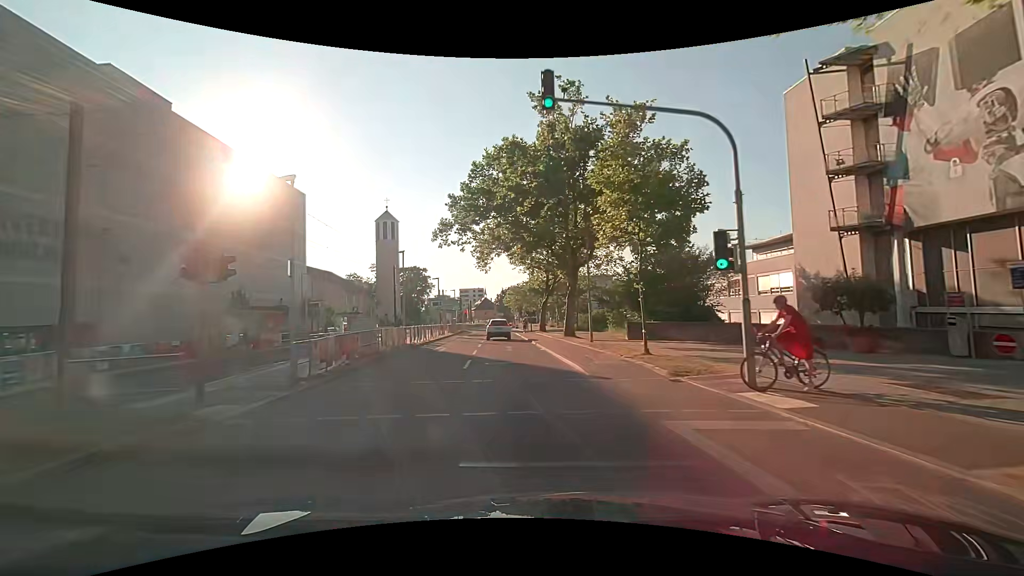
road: secondary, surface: asphalt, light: Day
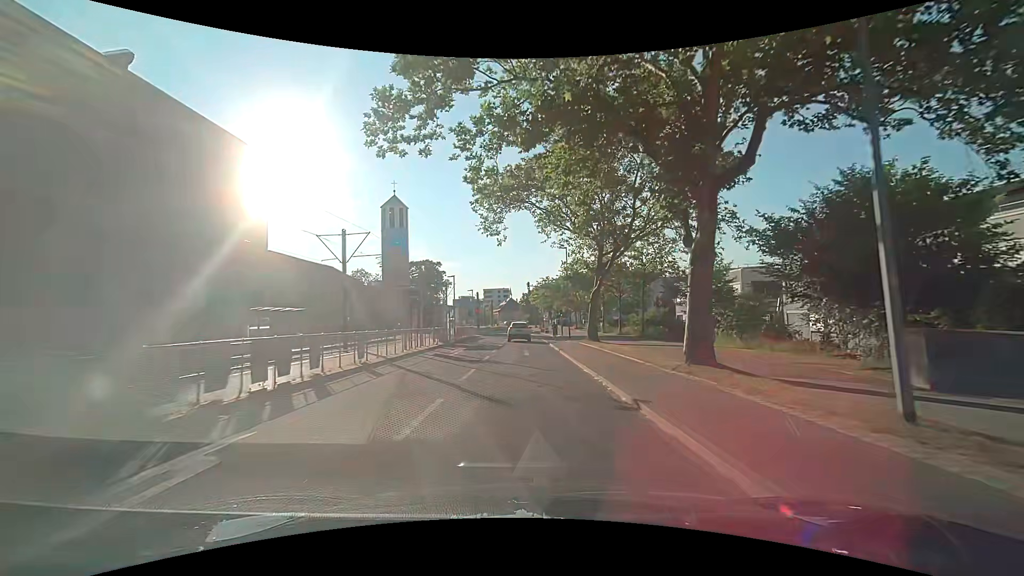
(-0.8, +21.2) m; -3°
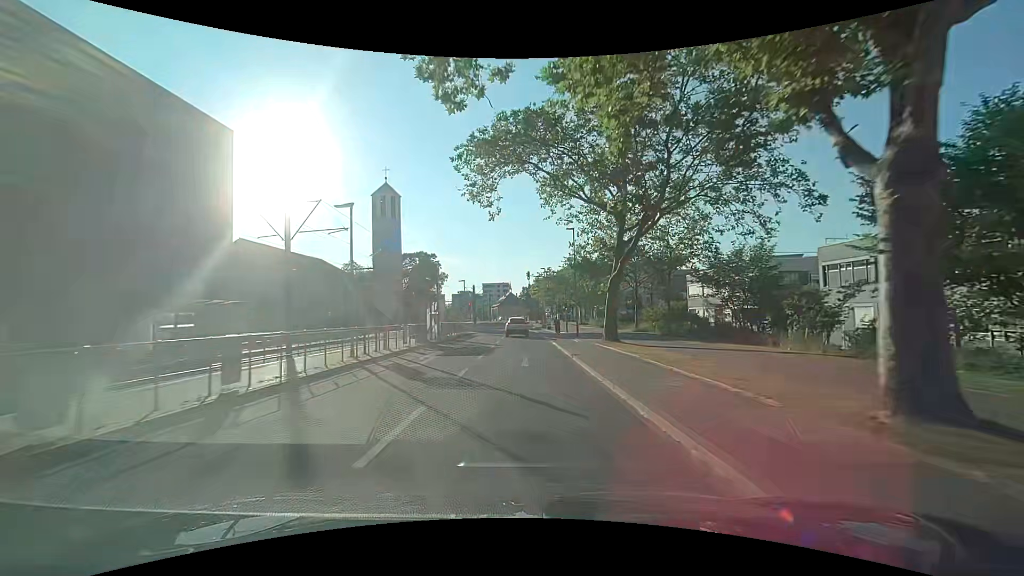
(-0.1, +7.1) m; -1°
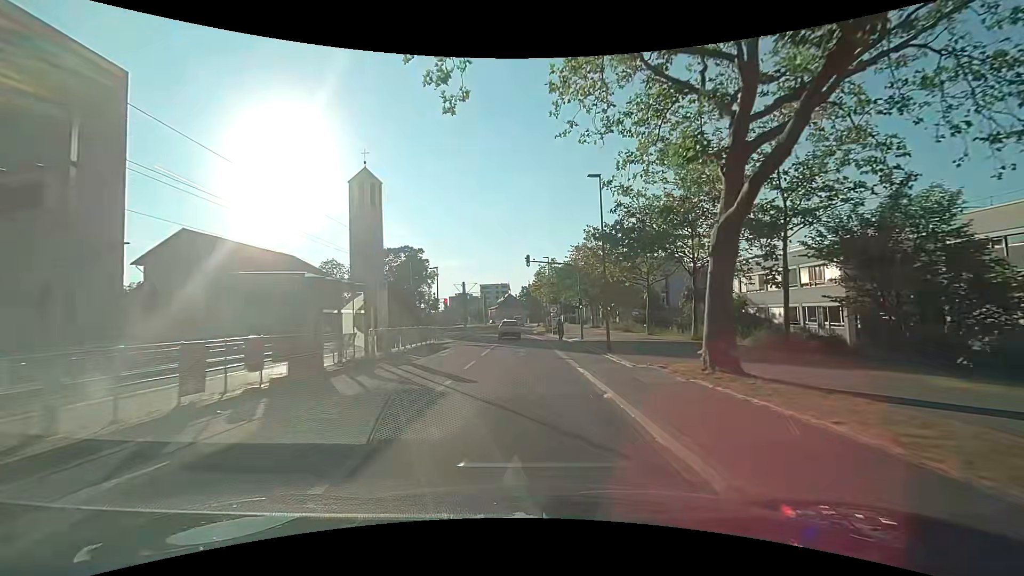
(0.0, +14.4) m; -1°
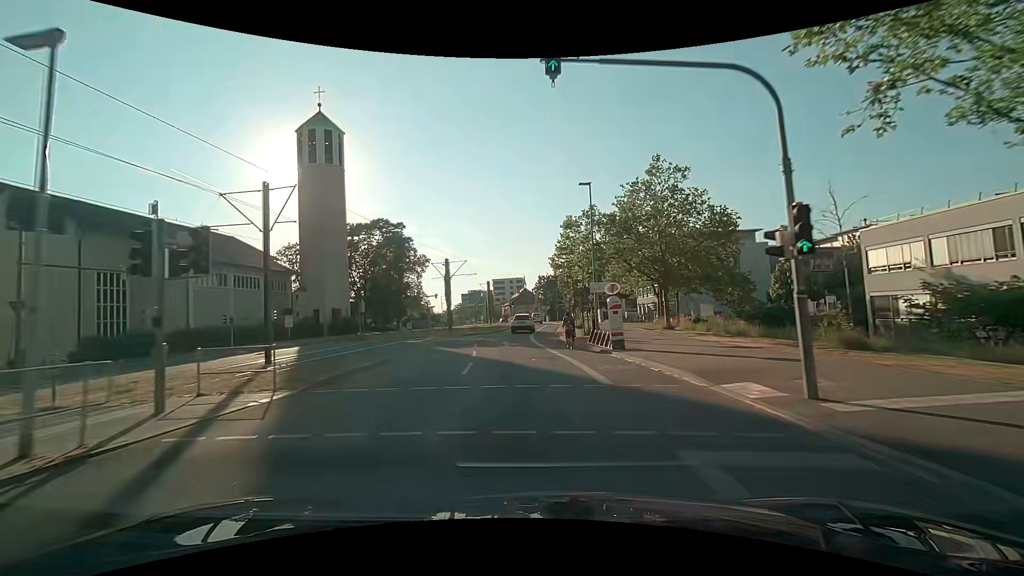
(+0.3, +28.6) m; -1°
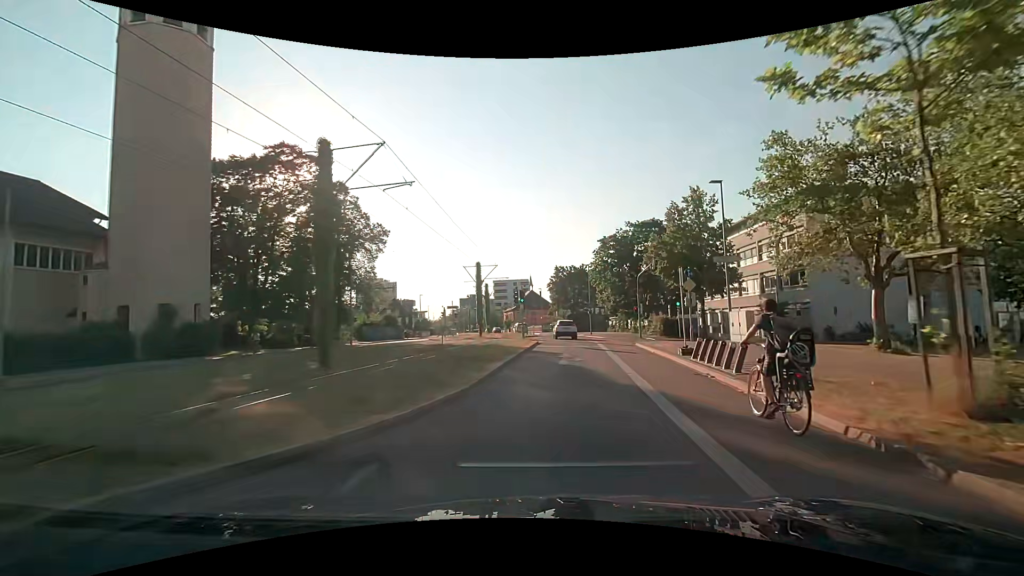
(-1.6, +35.1) m; -1°
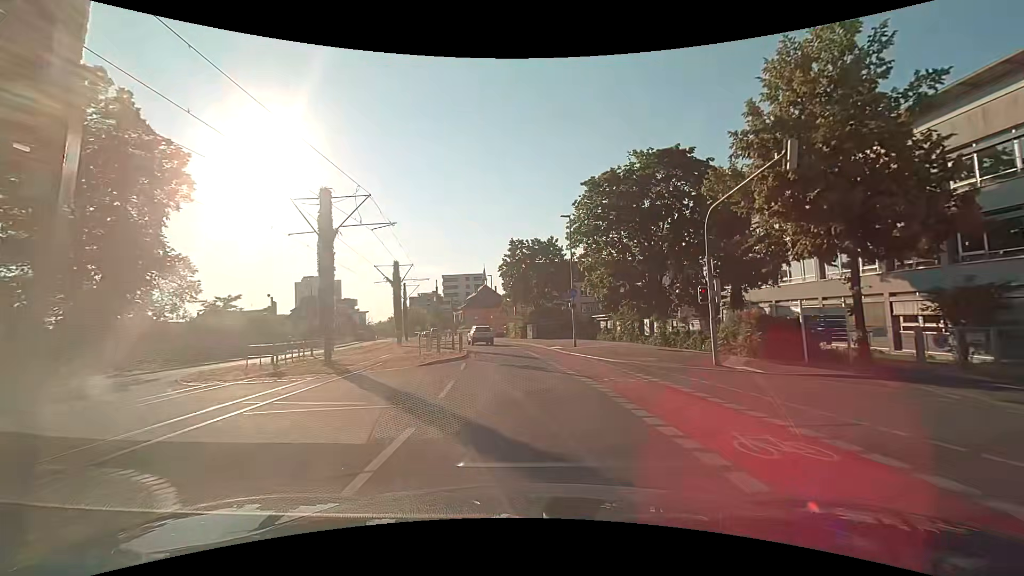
(+1.8, +27.8) m; +5°
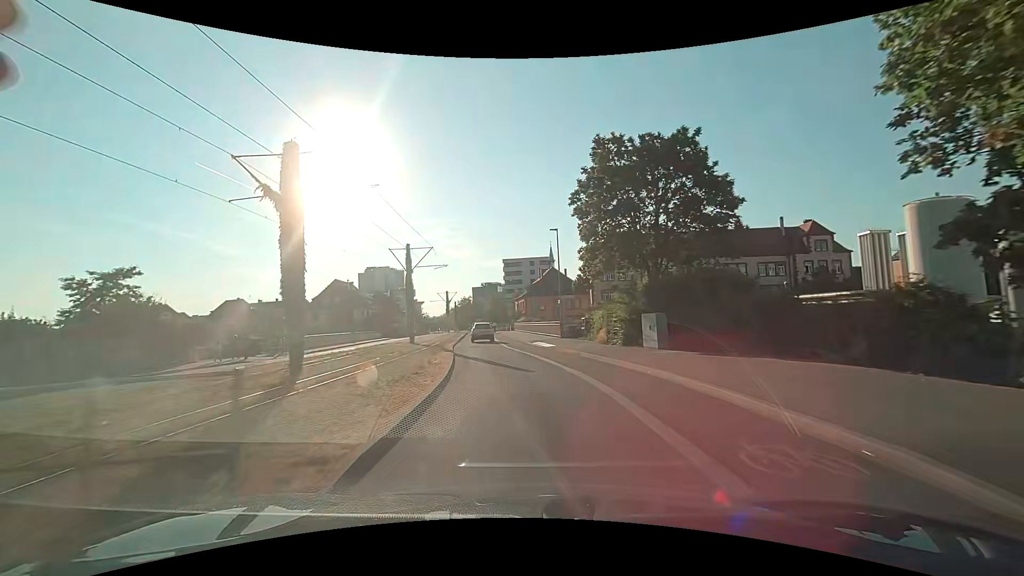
(-1.7, +28.6) m; -8°
(0, +10) (-1, +20) (-2, +30) (-4, +40) (-5, +50) (-6, +60) (-7, +70) (-8, +80) (-9, +90) (-10, +99) m
